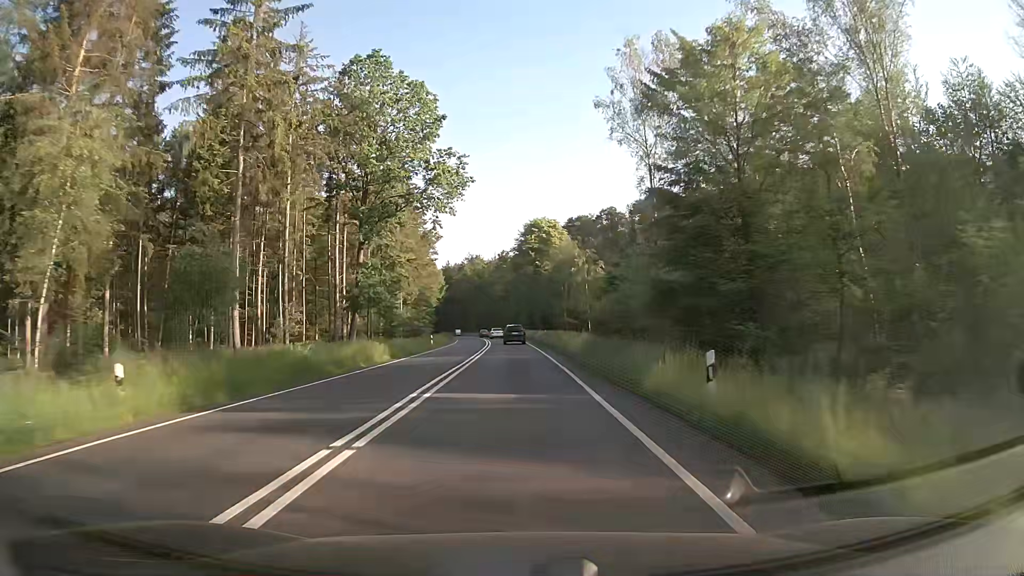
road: primary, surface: asphalt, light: Day
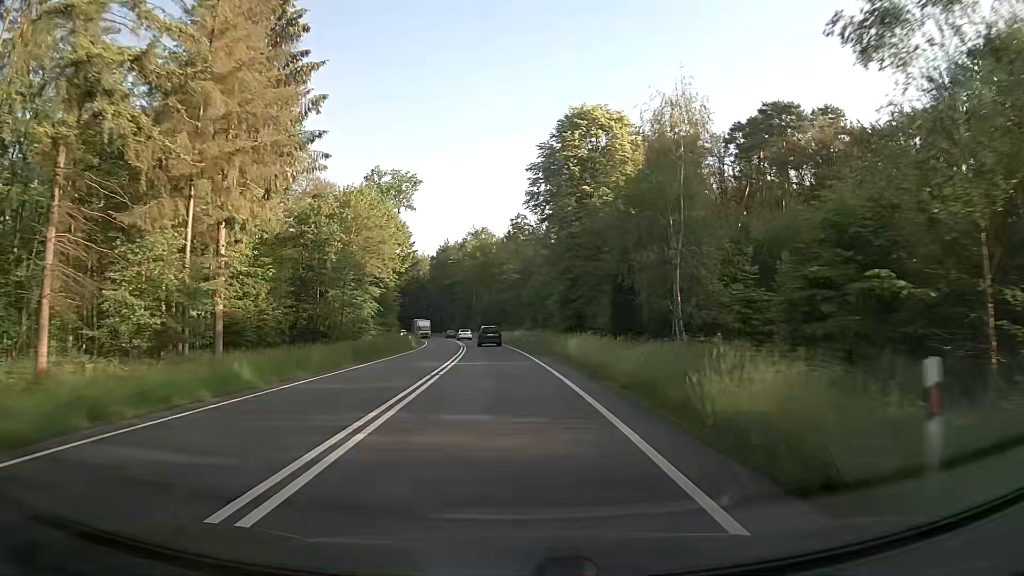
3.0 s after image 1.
(-0.6, +56.3) m; -1°
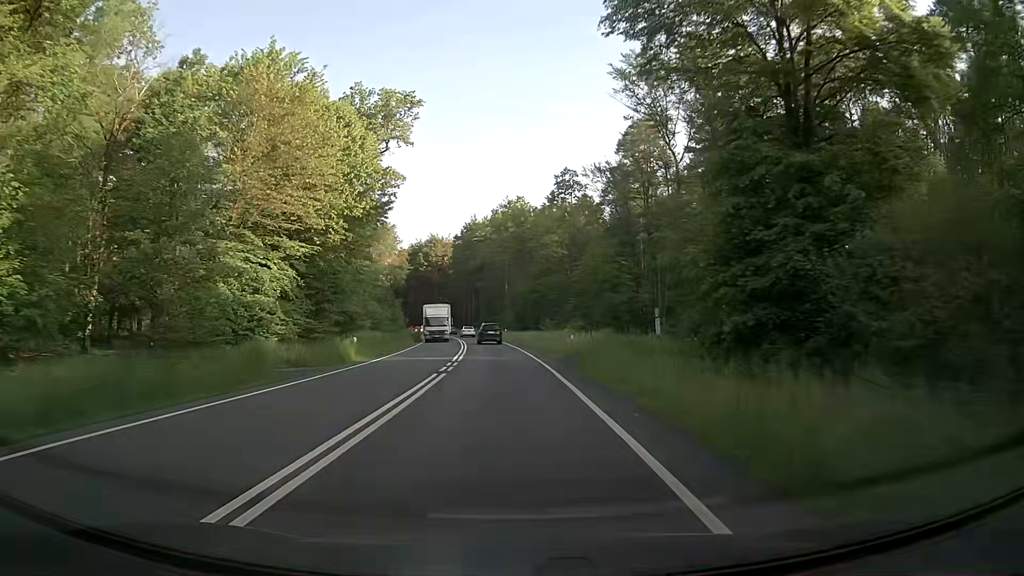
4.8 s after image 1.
(-1.0, +33.8) m; -4°
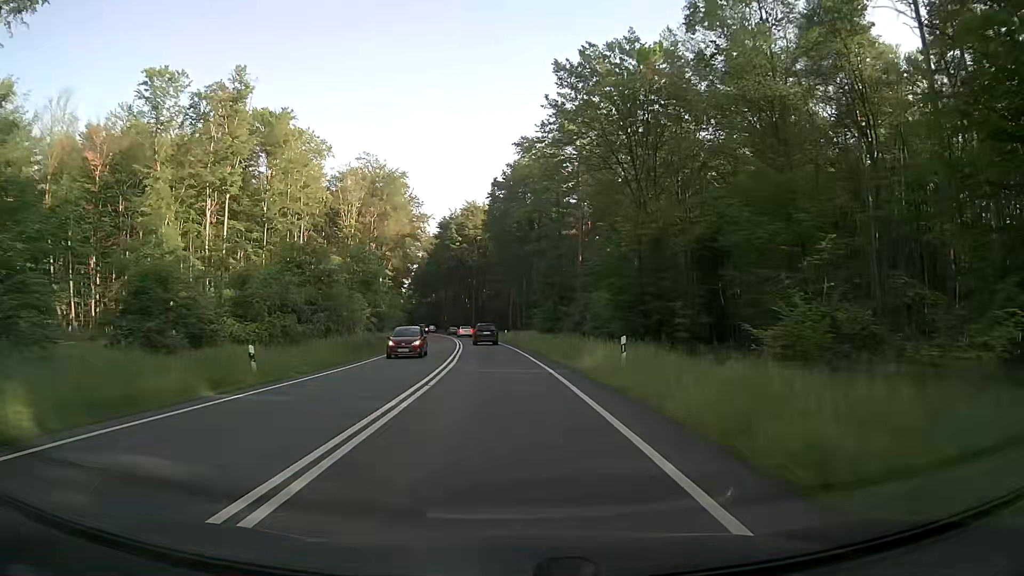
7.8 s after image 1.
(-2.2, +56.4) m; -5°
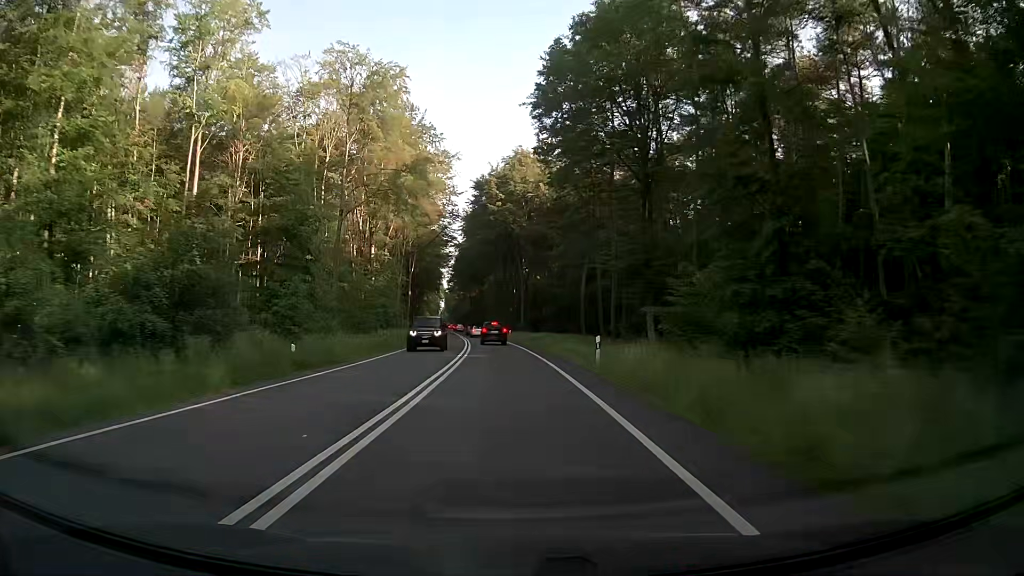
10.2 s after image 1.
(-1.7, +45.1) m; -4°
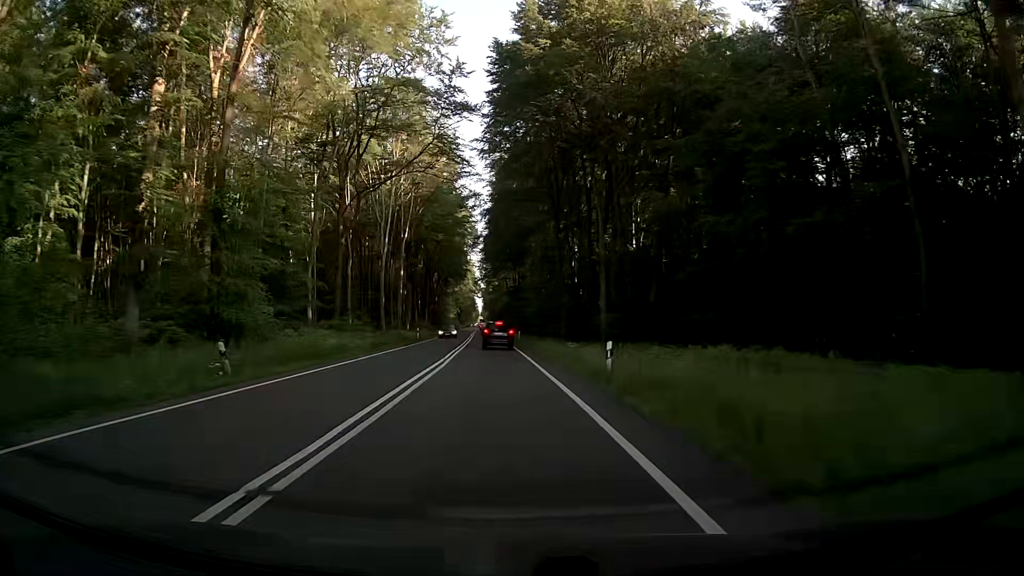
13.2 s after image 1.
(-2.3, +54.7) m; -4°
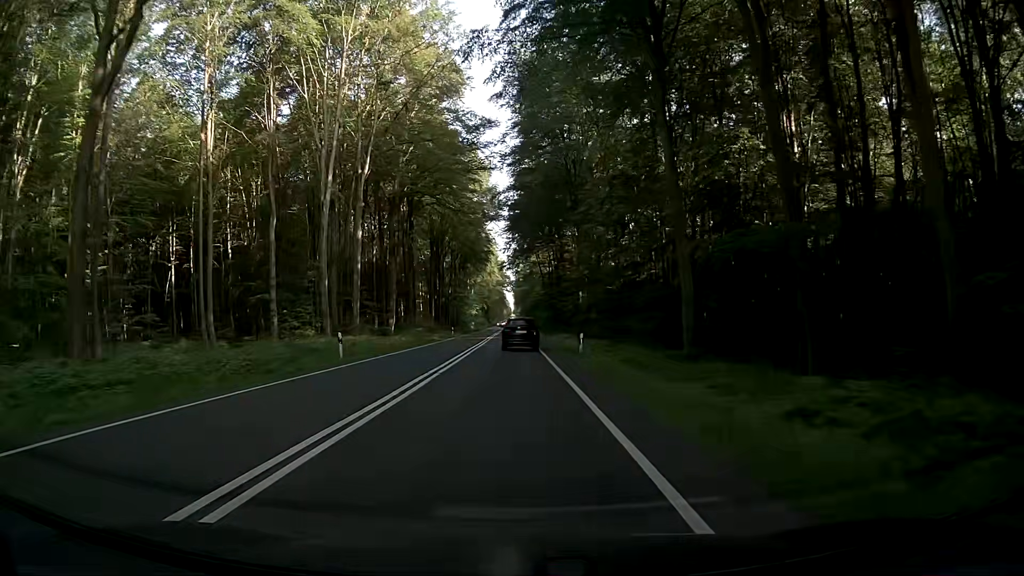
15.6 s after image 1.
(-0.9, +38.5) m; -2°
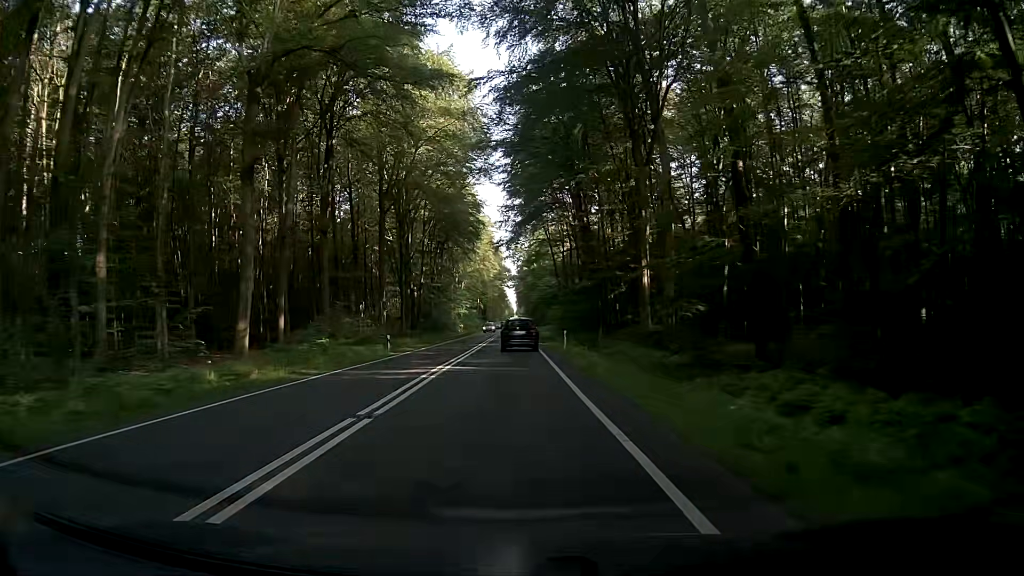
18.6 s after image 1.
(-0.1, +40.1) m; -1°
(0, +10) (0, +20) (0, +30) (0, +40) (0, +50) (0, +60) (0, +70) (0, +80) (0, +90) (0, +100) m
